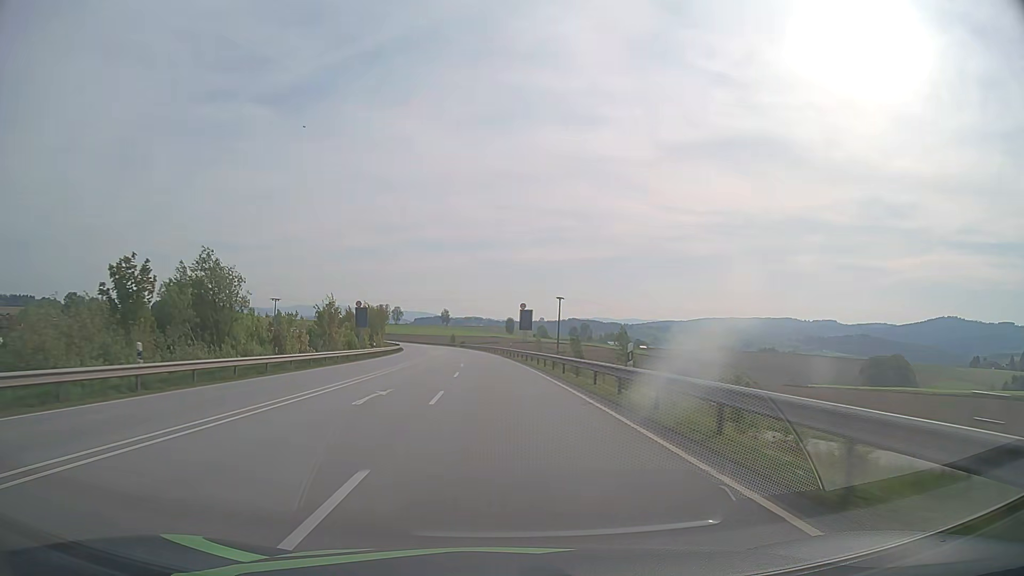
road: primary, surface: asphalt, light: Day
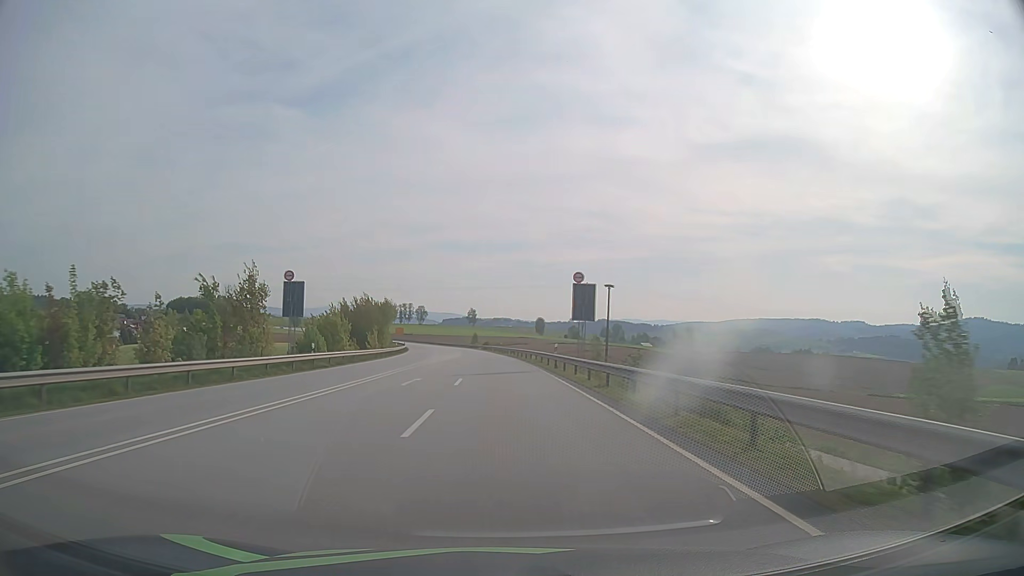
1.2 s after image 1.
(-0.7, +29.4) m; -3°
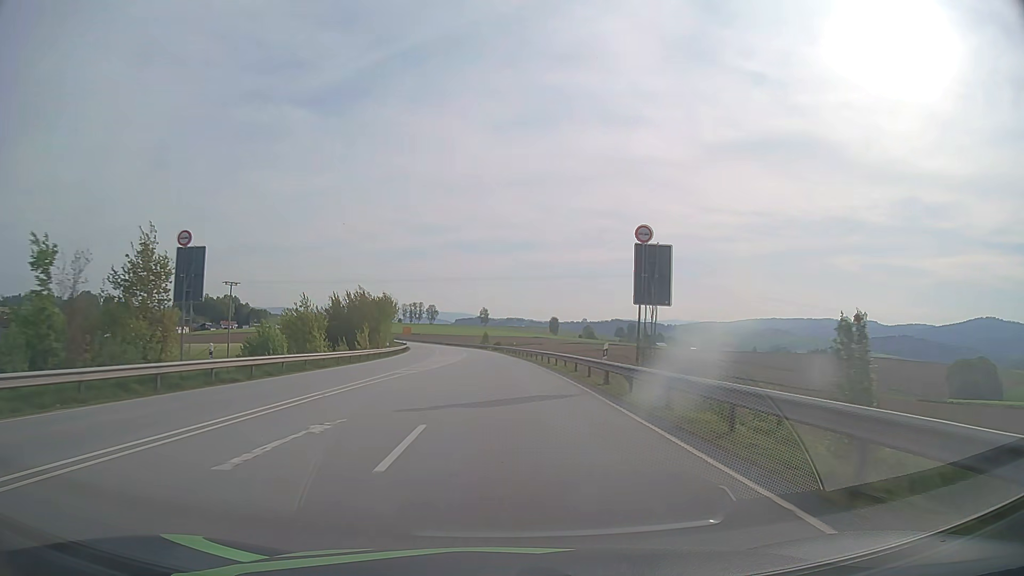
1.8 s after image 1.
(-0.1, +14.7) m; -1°
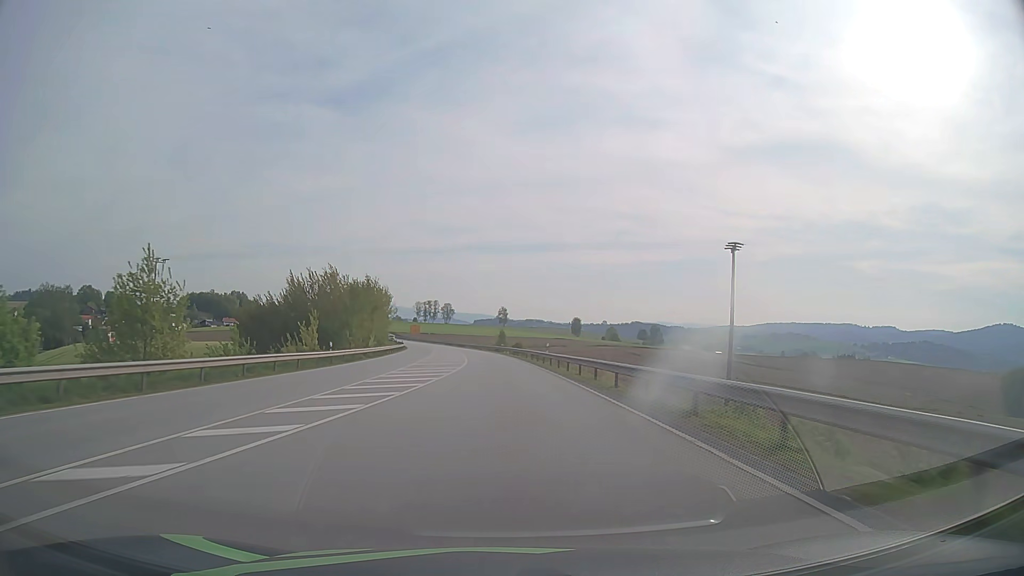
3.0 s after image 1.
(-0.5, +29.6) m; -2°
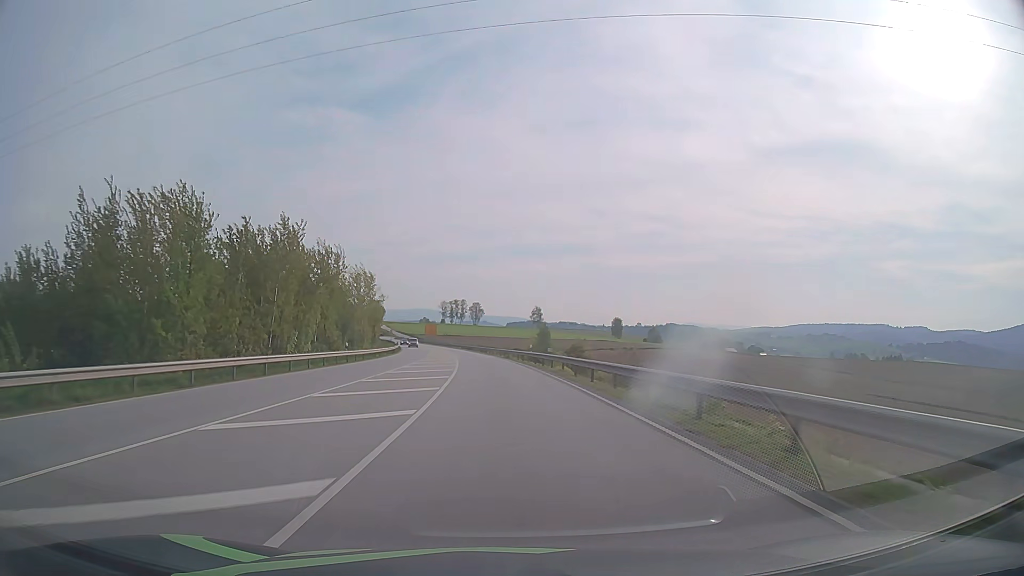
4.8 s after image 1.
(-0.8, +44.5) m; -3°
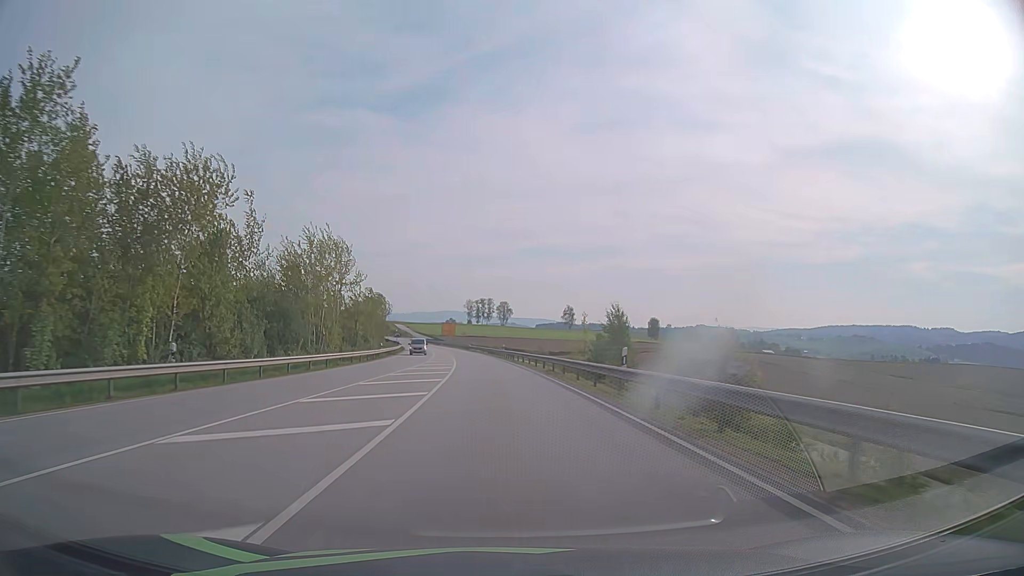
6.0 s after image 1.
(-0.5, +29.7) m; -2°
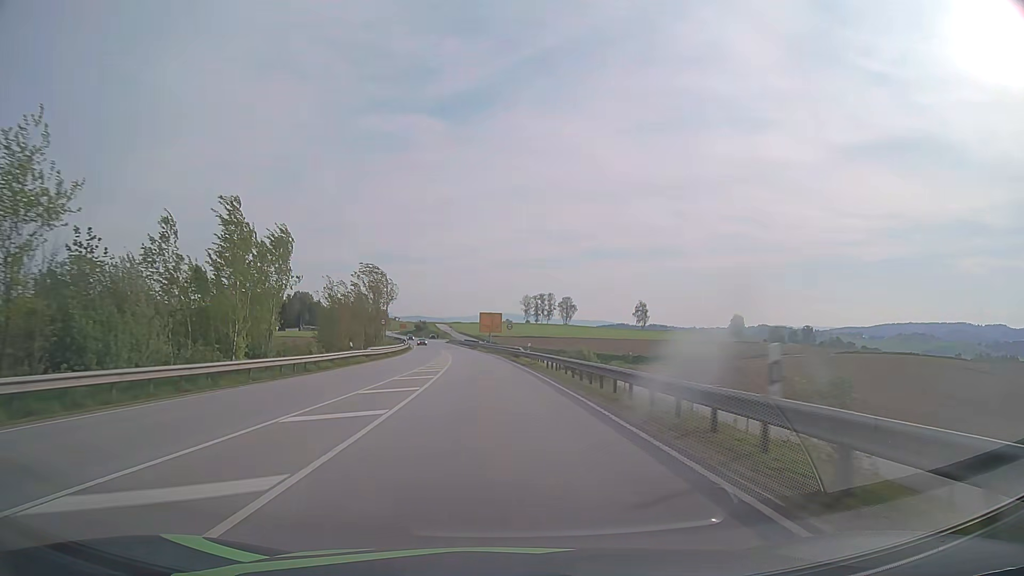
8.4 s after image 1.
(-2.6, +60.5) m; -5°
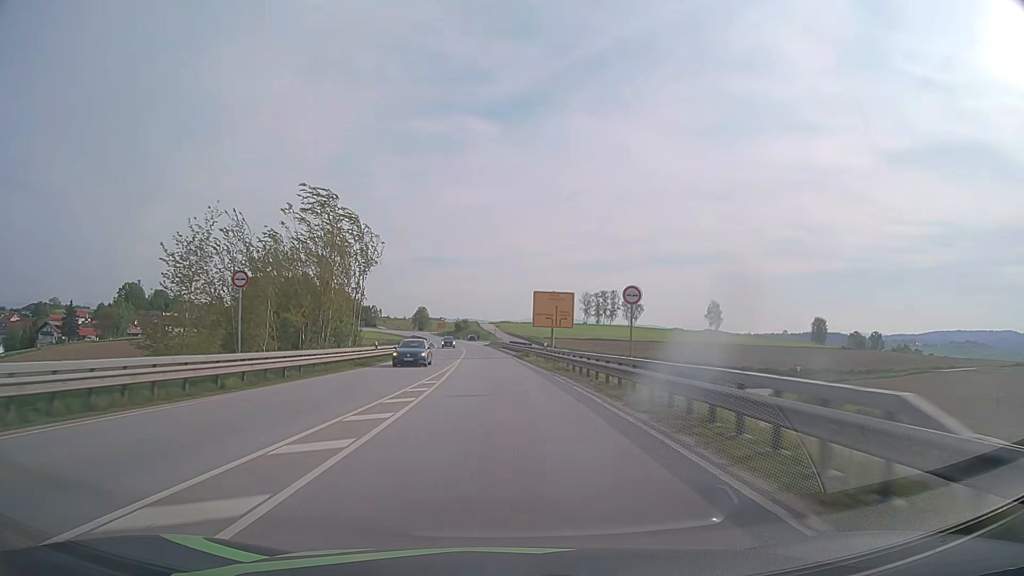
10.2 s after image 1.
(-1.8, +46.1) m; -4°
(0, +10) (0, +20) (-1, +30) (-1, +40) (-2, +50) (-2, +60) (-3, +70) (-4, +80) (-4, +90) (-5, +100) m
